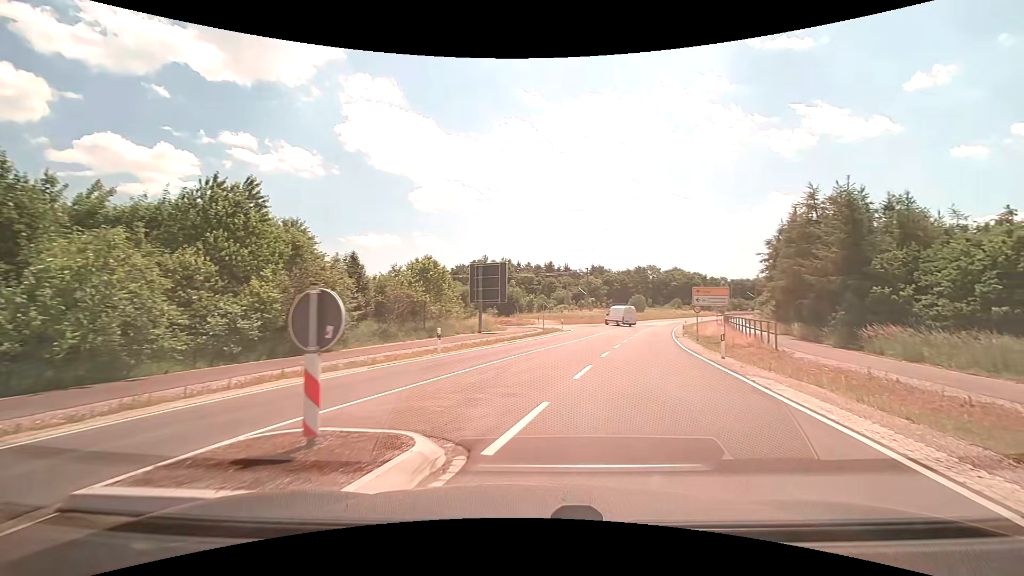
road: tertiary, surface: asphalt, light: Day
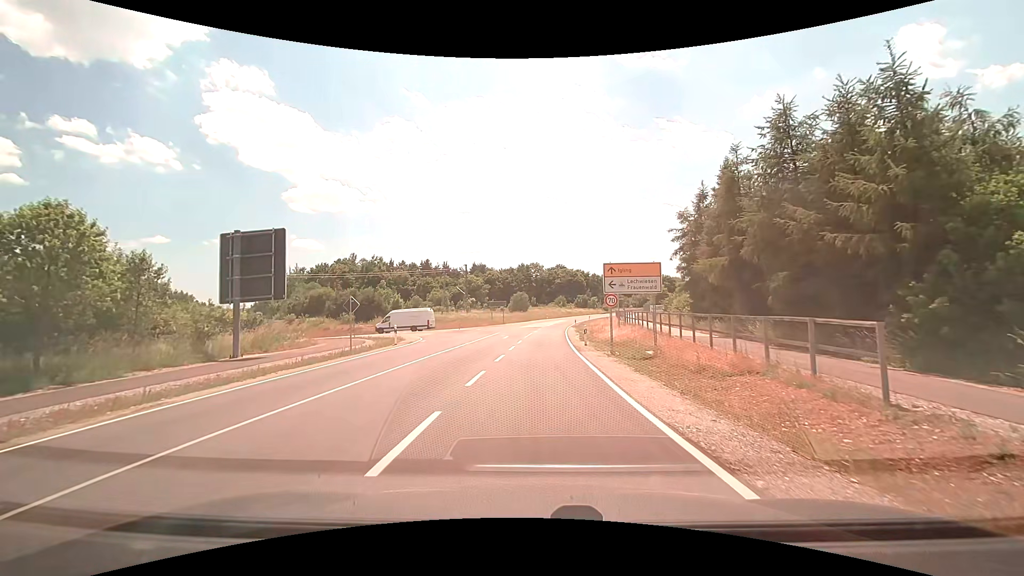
(+3.7, +17.9) m; +13°
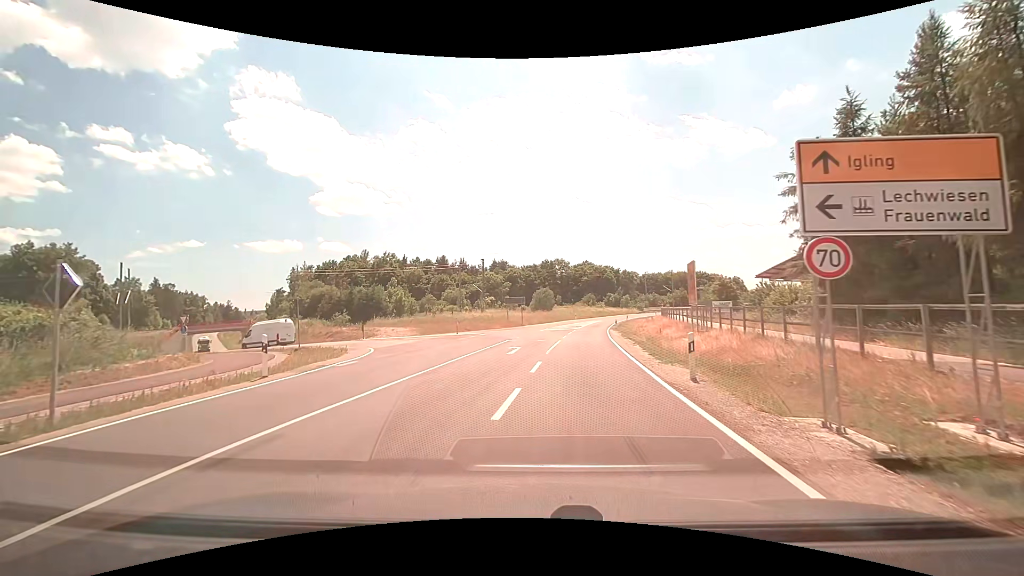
(-0.1, +15.8) m; -2°
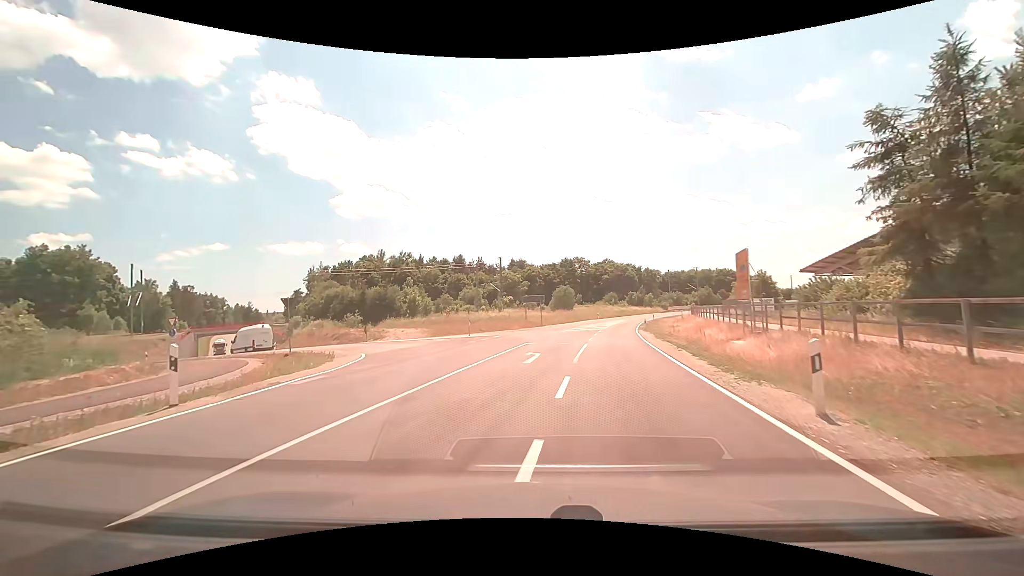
(-0.1, +4.2) m; -3°
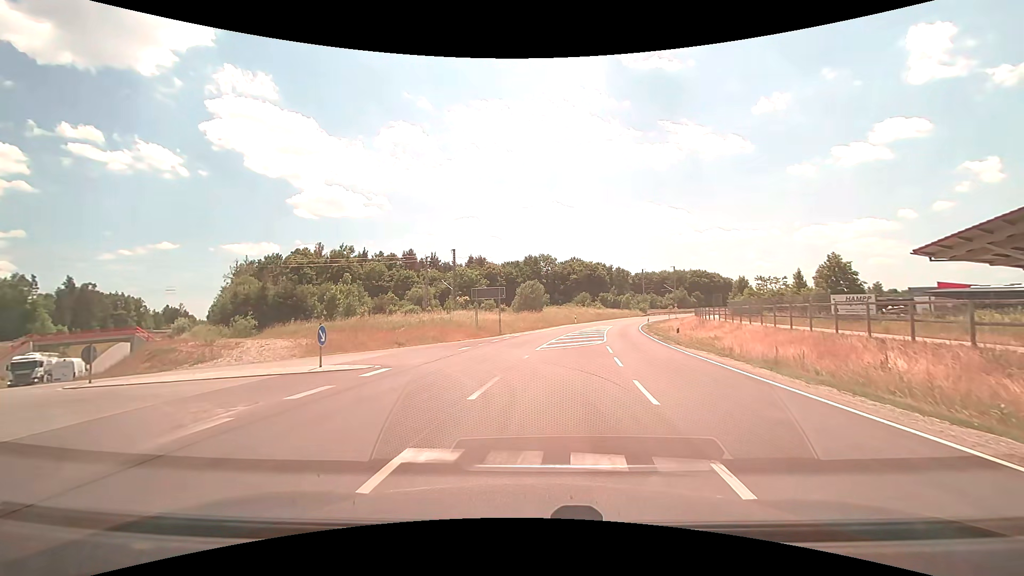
(+0.3, +20.0) m; +4°
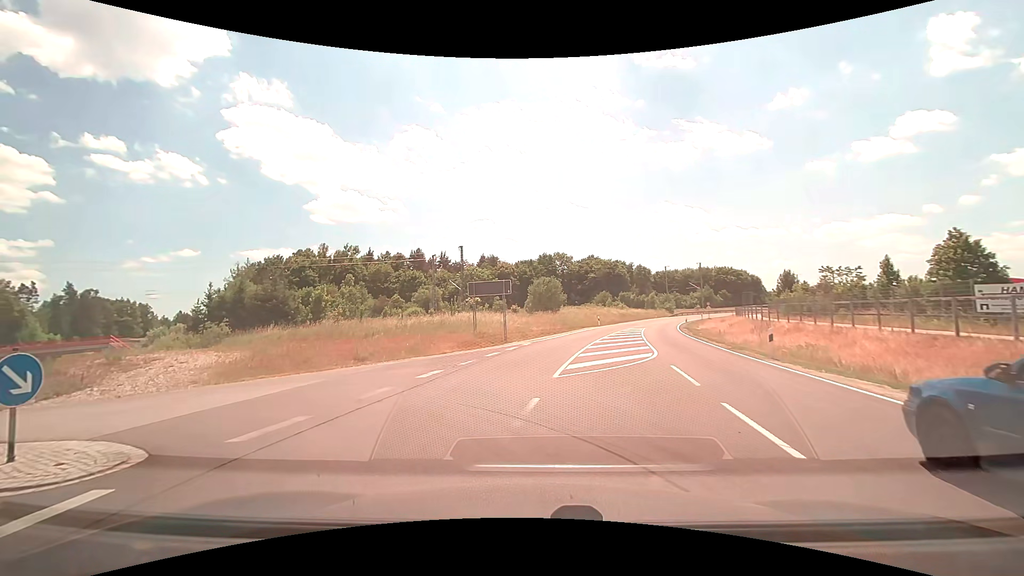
(+0.1, +8.8) m; -1°
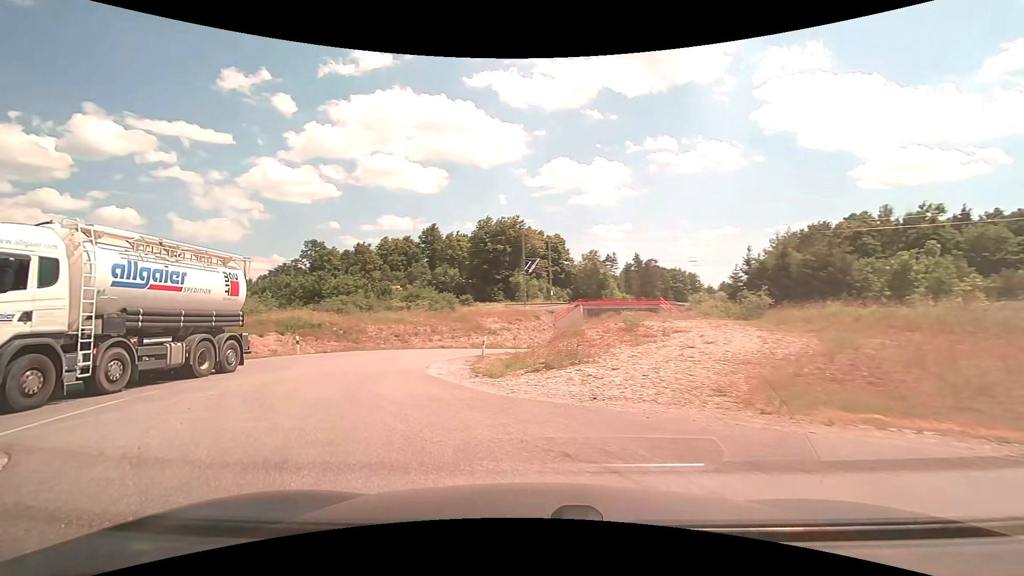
(-4.5, +10.4) m; -55°
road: unclassified
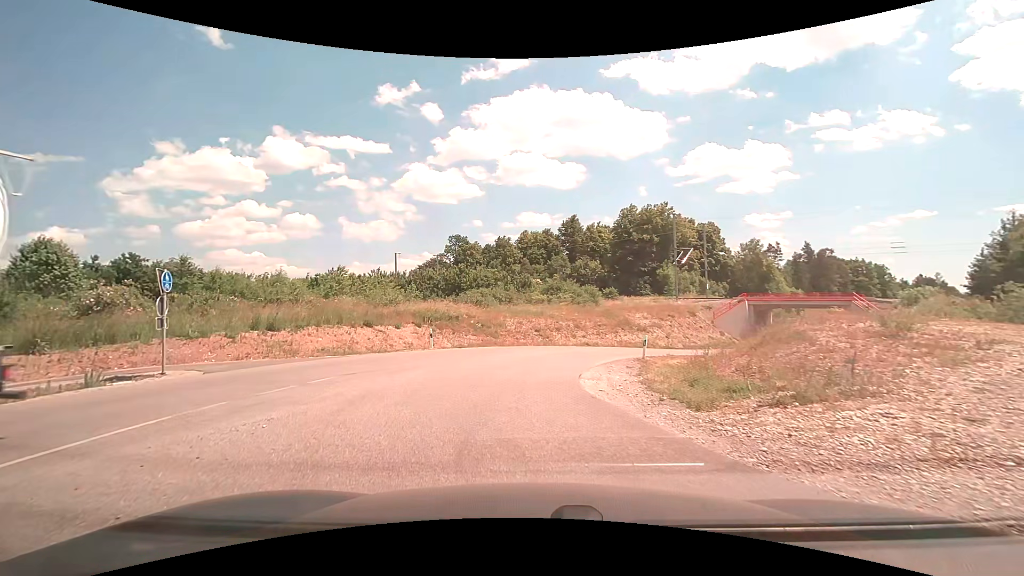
(-0.9, +4.7) m; -17°
(-1, +10) (0, +20) (+4, +29) (+10, +37) (+16, +45) (+23, +53) (+29, +61) (+34, +69) (+40, +77) (+46, +85) m
